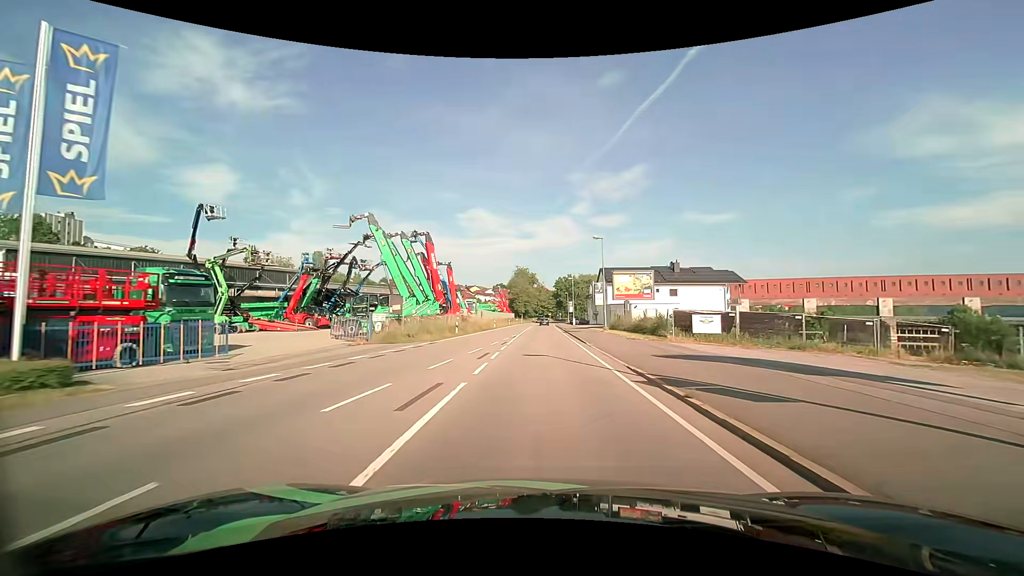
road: primary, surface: asphalt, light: Day
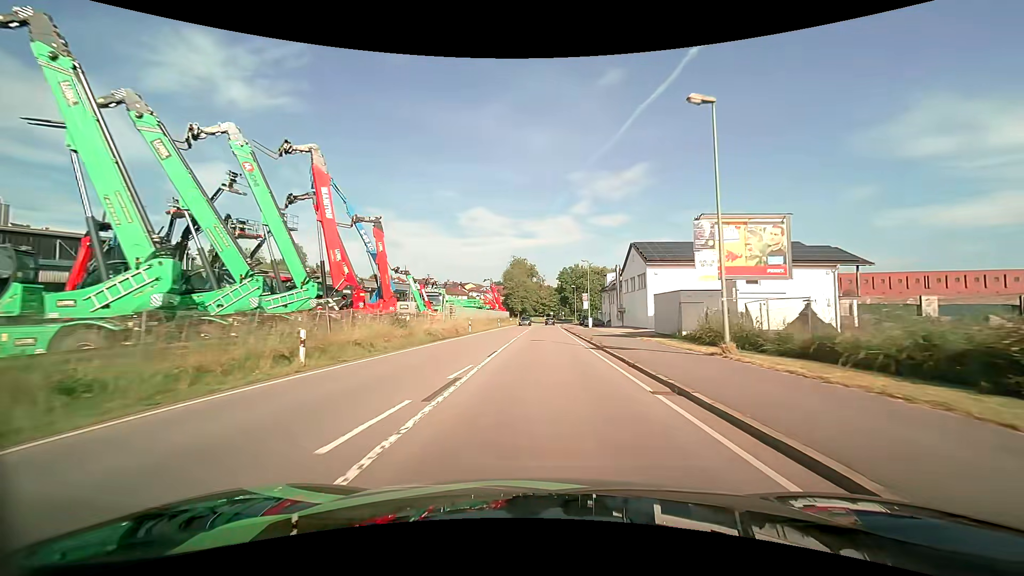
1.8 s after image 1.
(+0.2, +26.2) m; +1°
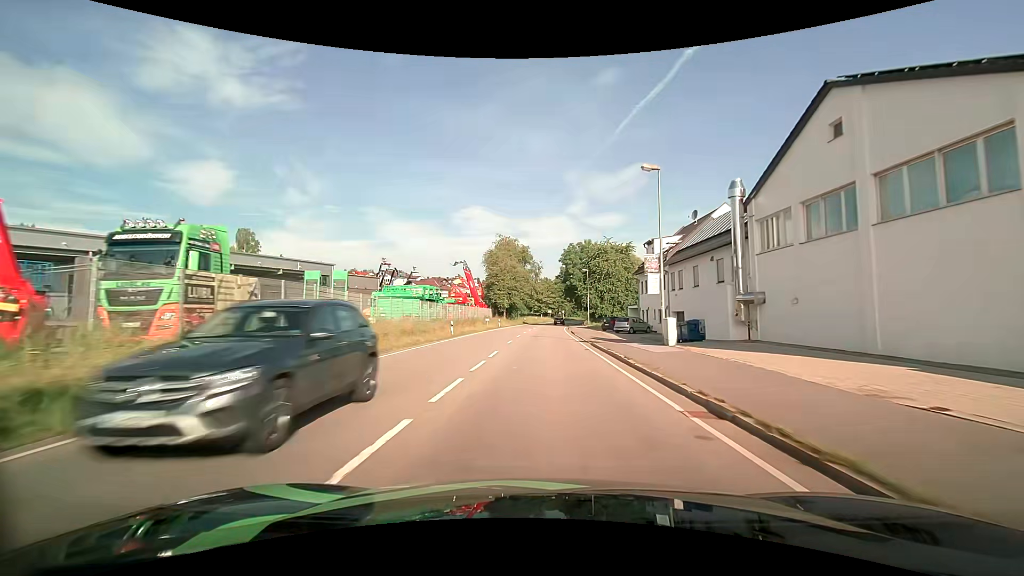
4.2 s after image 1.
(0.0, +36.2) m; +1°
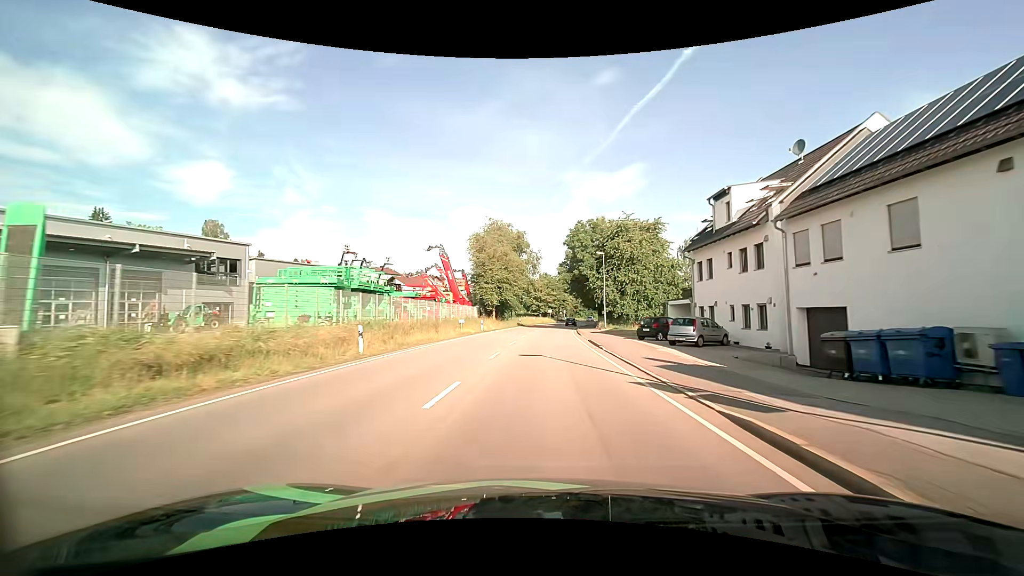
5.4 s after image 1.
(-0.1, +18.7) m; 0°
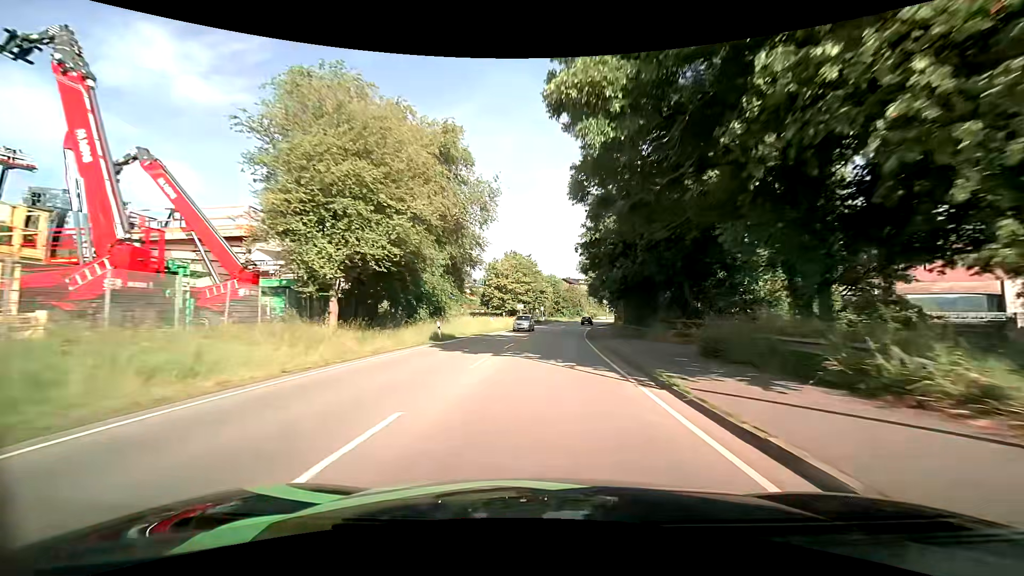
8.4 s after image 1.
(+1.4, +48.6) m; +3°
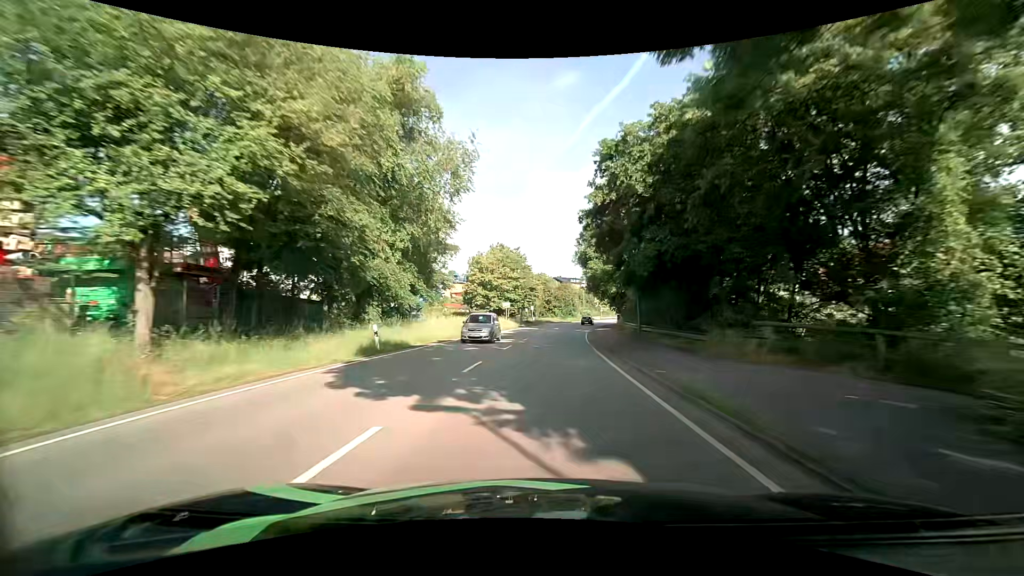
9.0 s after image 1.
(+0.1, +10.0) m; +1°
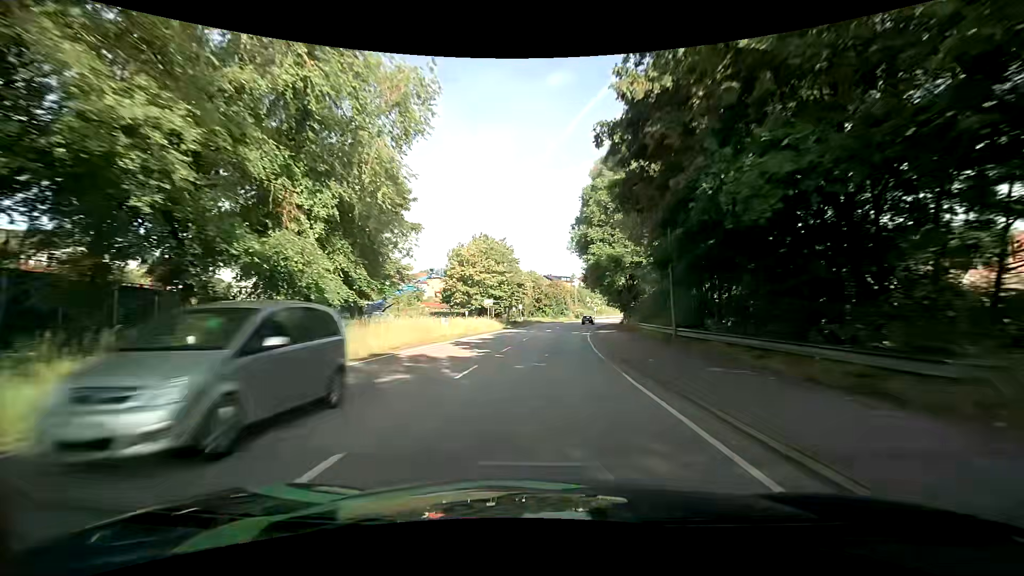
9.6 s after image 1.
(0.0, +10.1) m; +1°
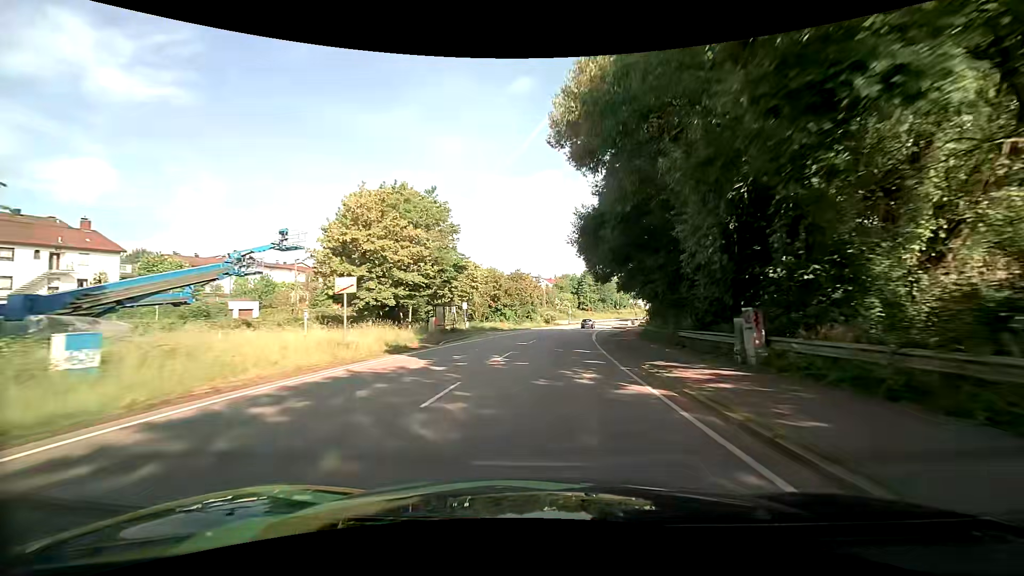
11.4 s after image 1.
(+1.1, +30.5) m; +4°
(0, +10) (+1, +20) (+1, +30) (+2, +40) (+3, +50) (+5, +60) (+6, +70) (+8, +79) (+10, +89) (+13, +99) m
